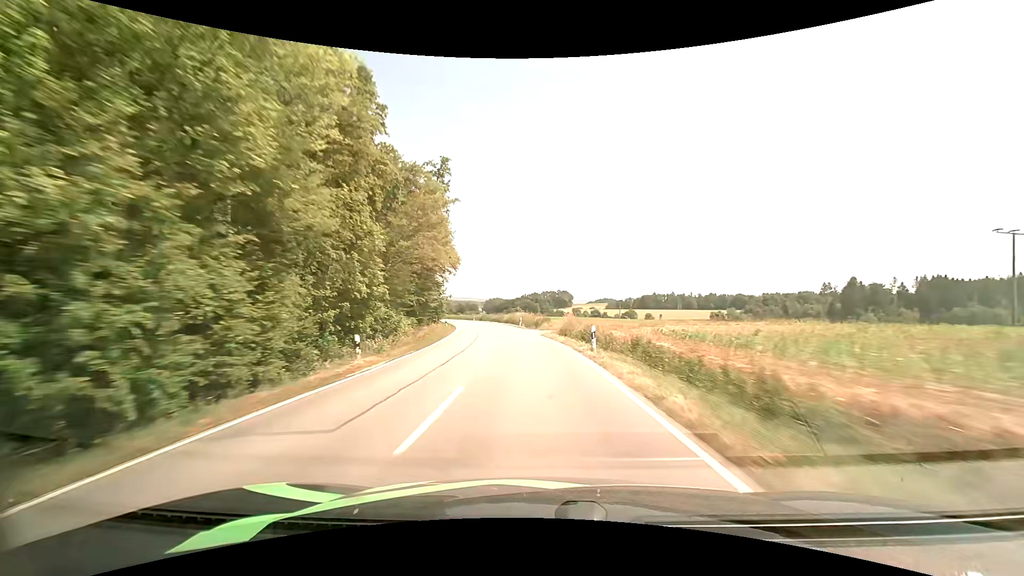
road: secondary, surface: asphalt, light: Day
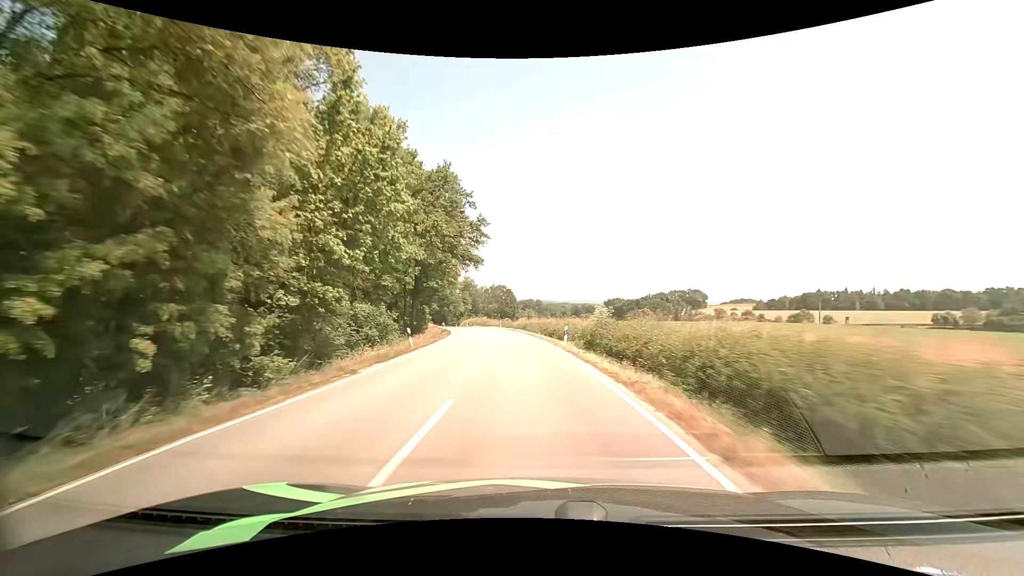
(-7.3, +68.2) m; -13°
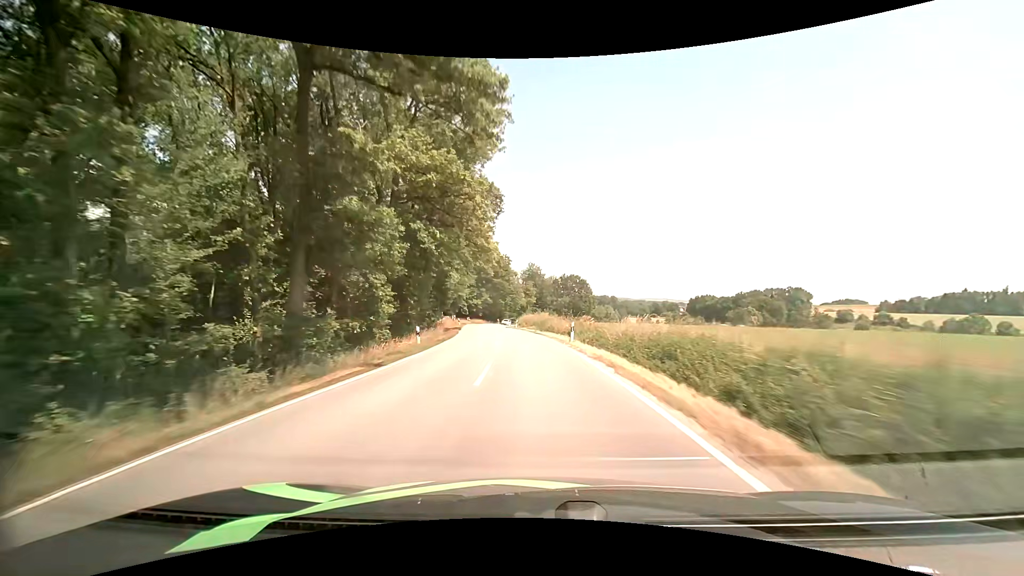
(-3.3, +40.7) m; -9°
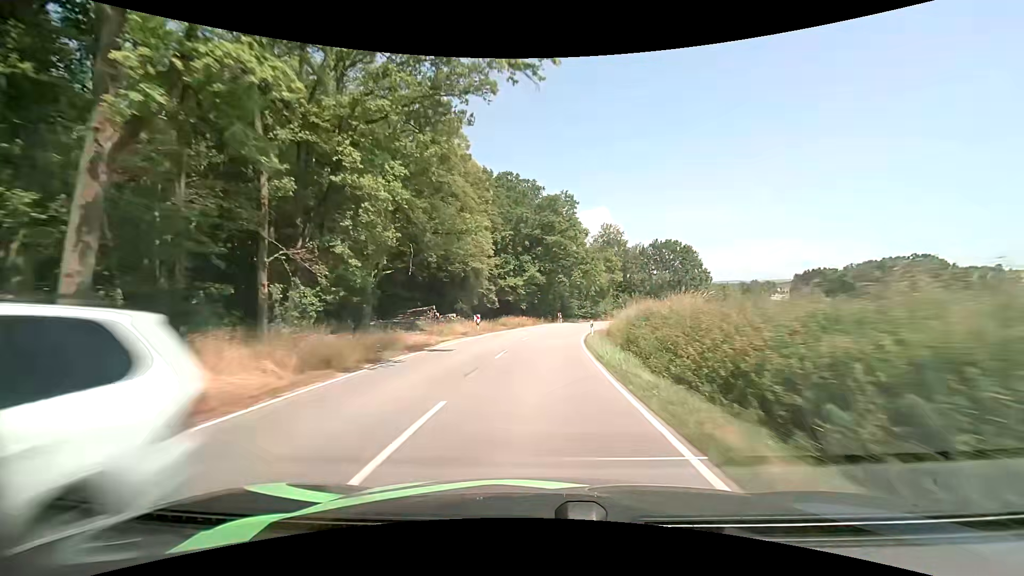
(-4.7, +63.0) m; -7°
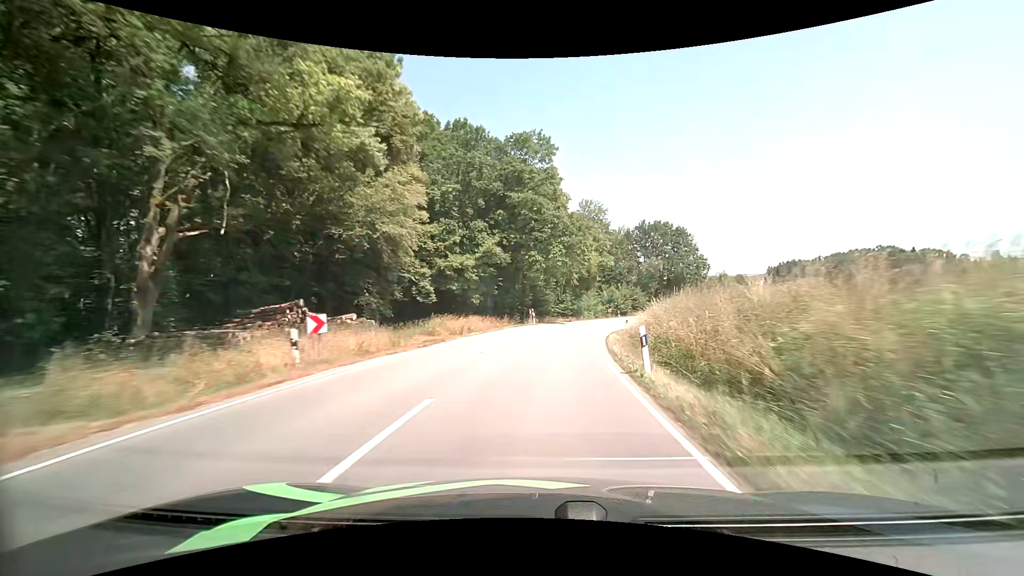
(+0.6, +23.2) m; +3°
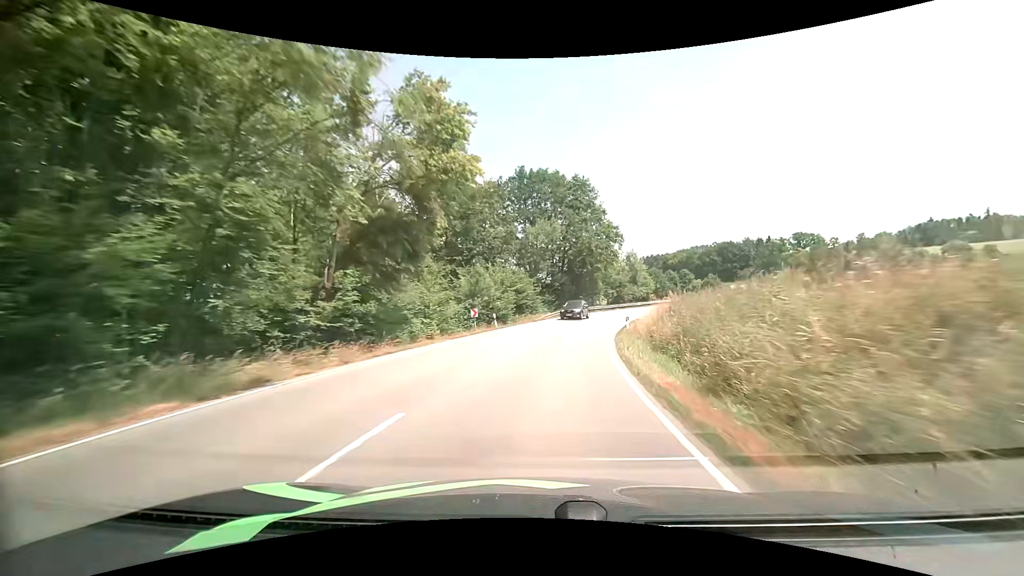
(+6.0, +46.0) m; +16°
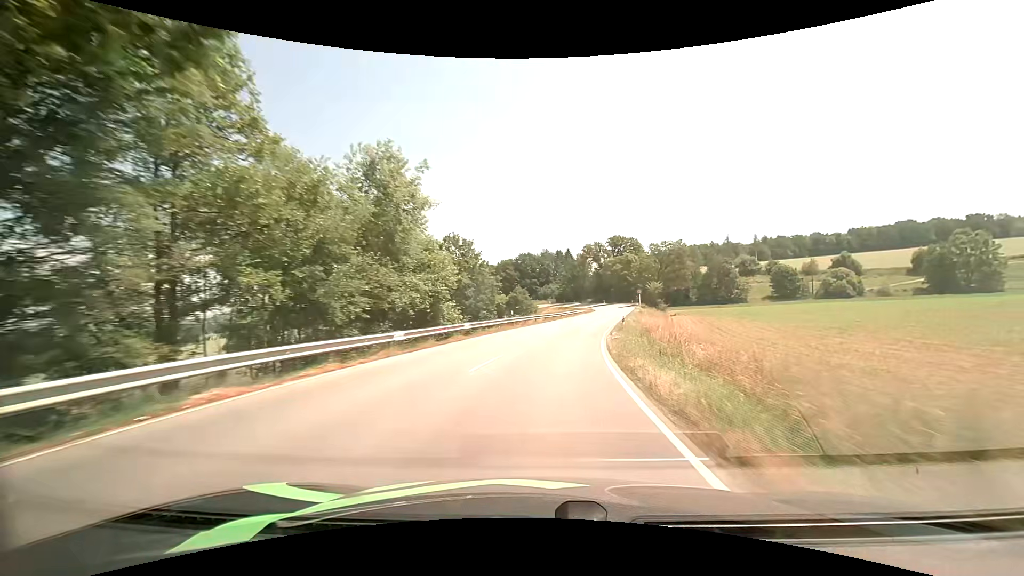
(+12.3, +60.0) m; +24°
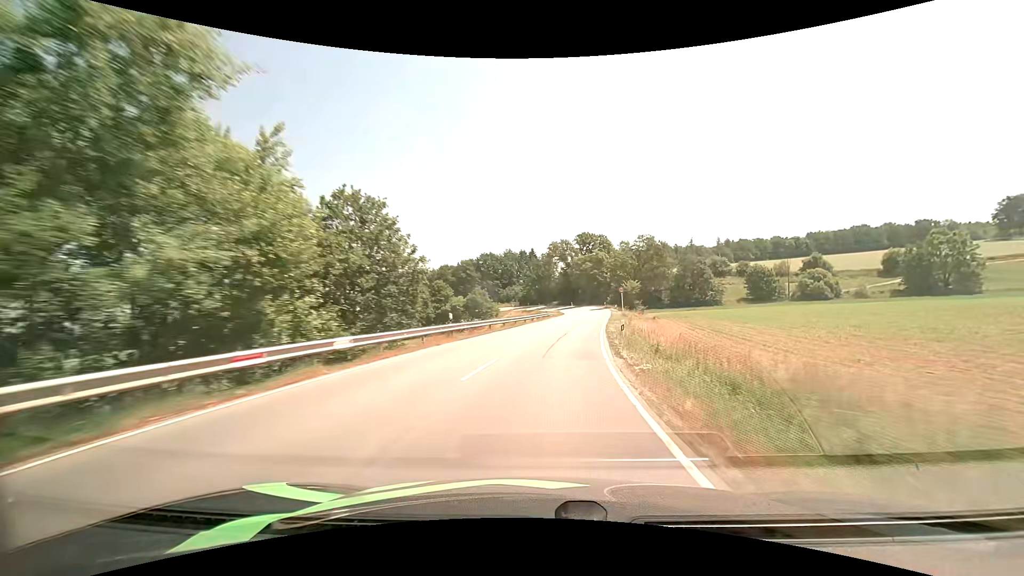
(+0.5, +13.0) m; +4°
(0, +10) (+1, +20) (+2, +30) (+4, +40) (+5, +50) (+7, +60) (+8, +69) (+9, +79) (+9, +89) (+9, +99) m
